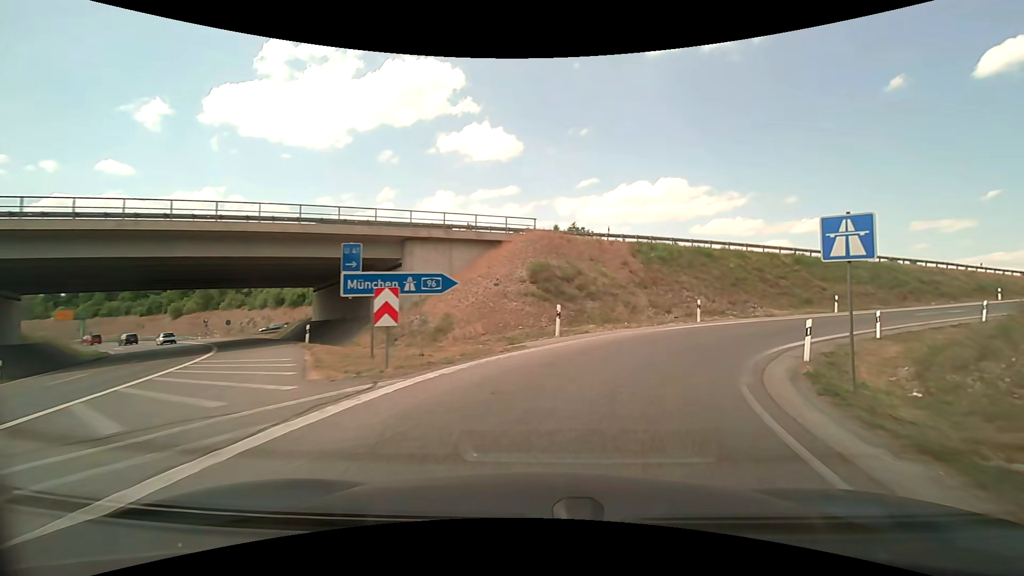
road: motorway_link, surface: asphalt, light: Day
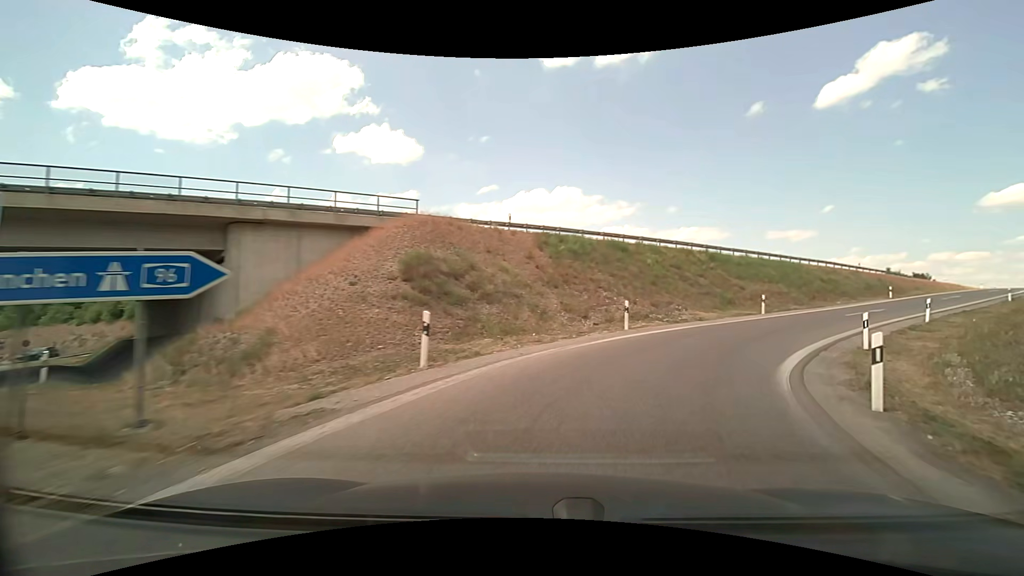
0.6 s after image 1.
(+0.7, +7.4) m; +11°
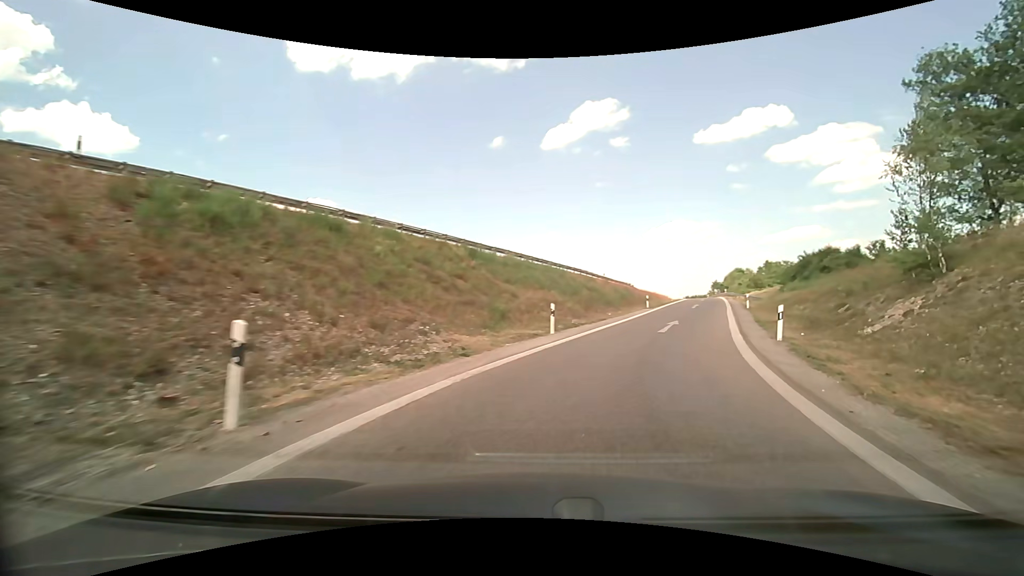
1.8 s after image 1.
(+3.2, +13.6) m; +27°
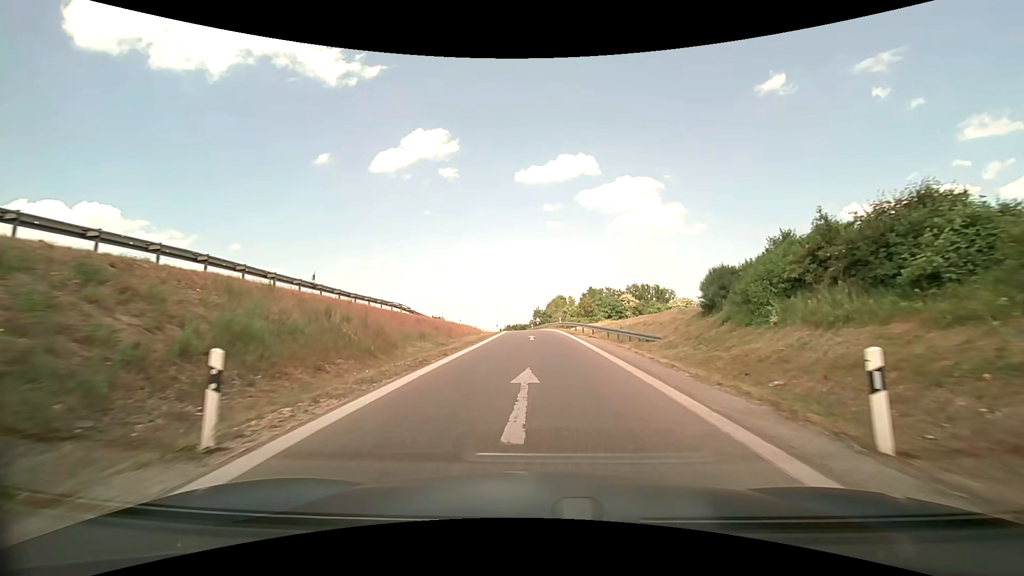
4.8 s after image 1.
(+10.6, +34.6) m; +21°
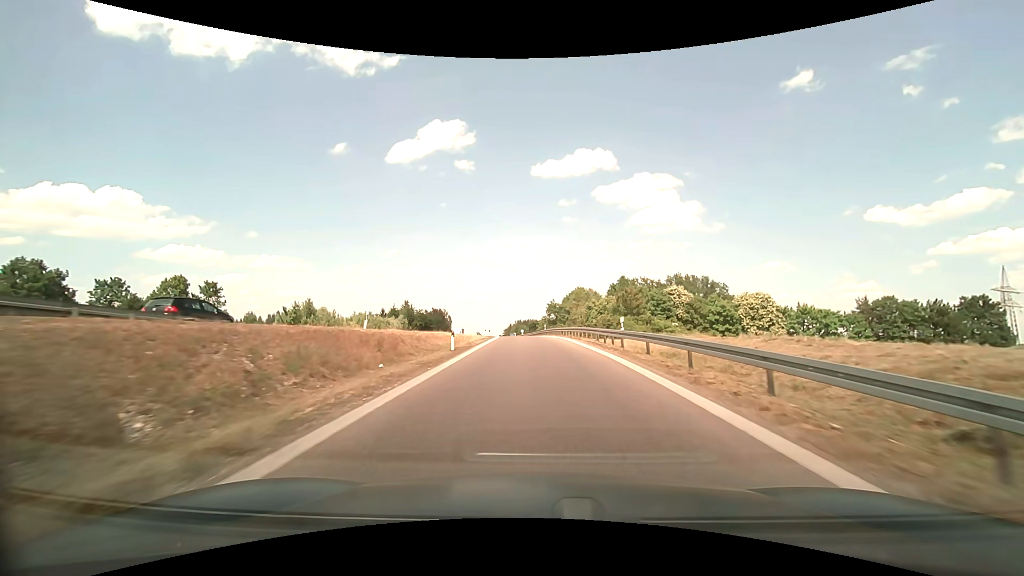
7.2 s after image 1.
(-0.4, +35.7) m; -2°
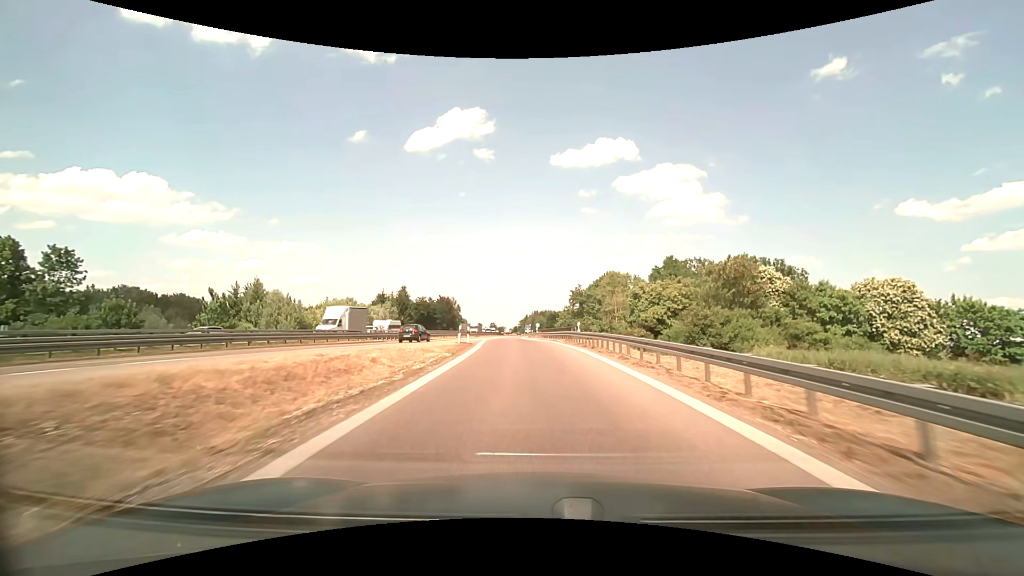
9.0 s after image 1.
(-0.4, +29.9) m; -2°
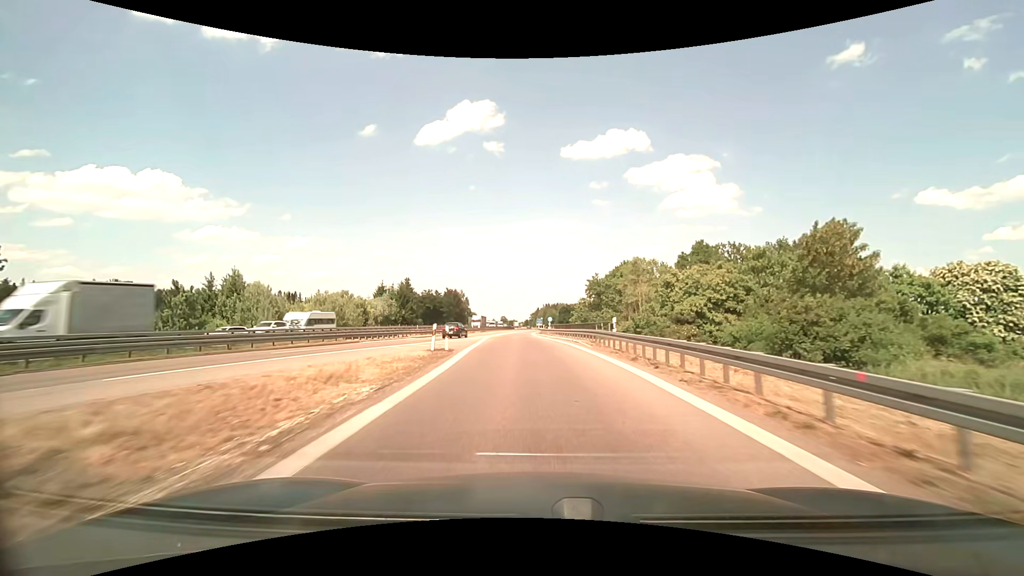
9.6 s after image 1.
(-0.1, +10.4) m; -1°
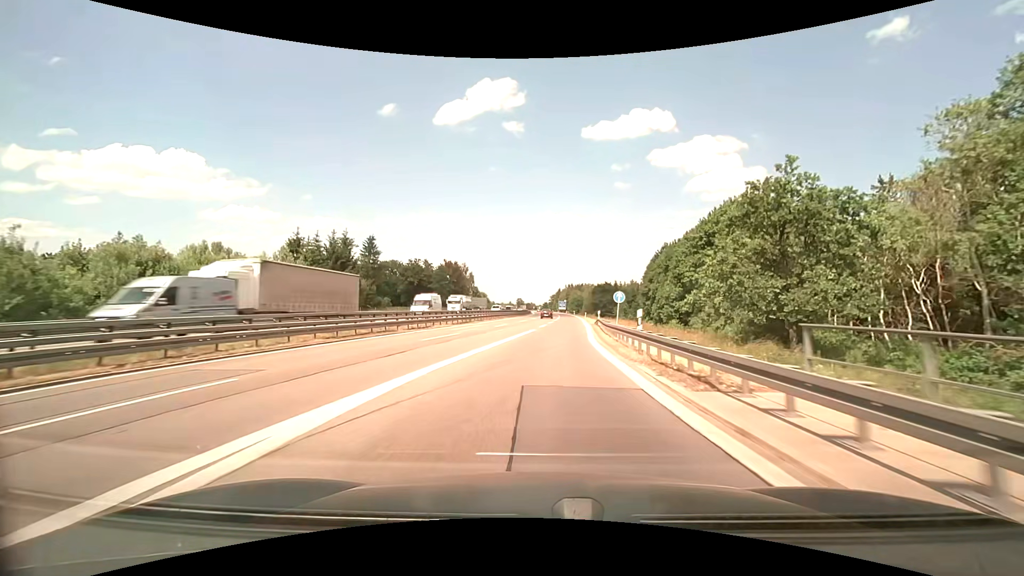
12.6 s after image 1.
(-2.4, +54.7) m; -2°
(0, +10) (0, +20) (+1, +30) (+2, +40) (+3, +50) (+3, +60) (+4, +70) (+5, +80) (+5, +90) (+6, +100) m
